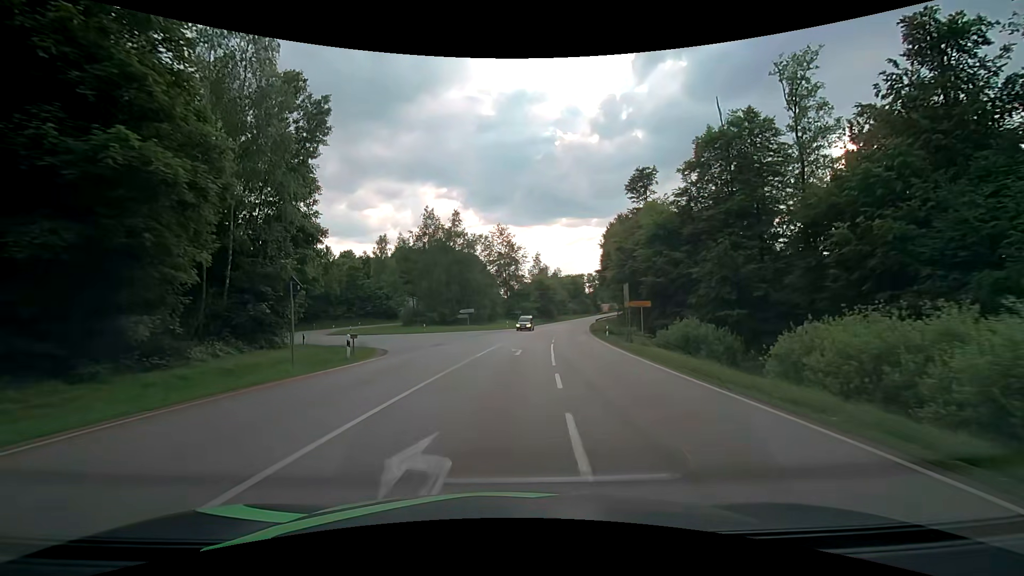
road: secondary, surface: asphalt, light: Day
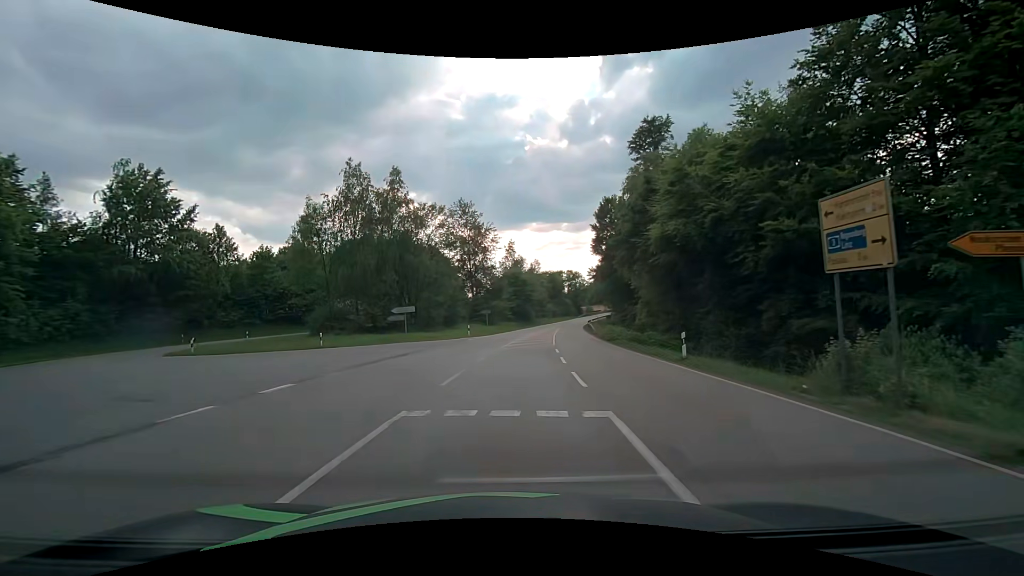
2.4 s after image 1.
(+0.6, +23.6) m; +3°
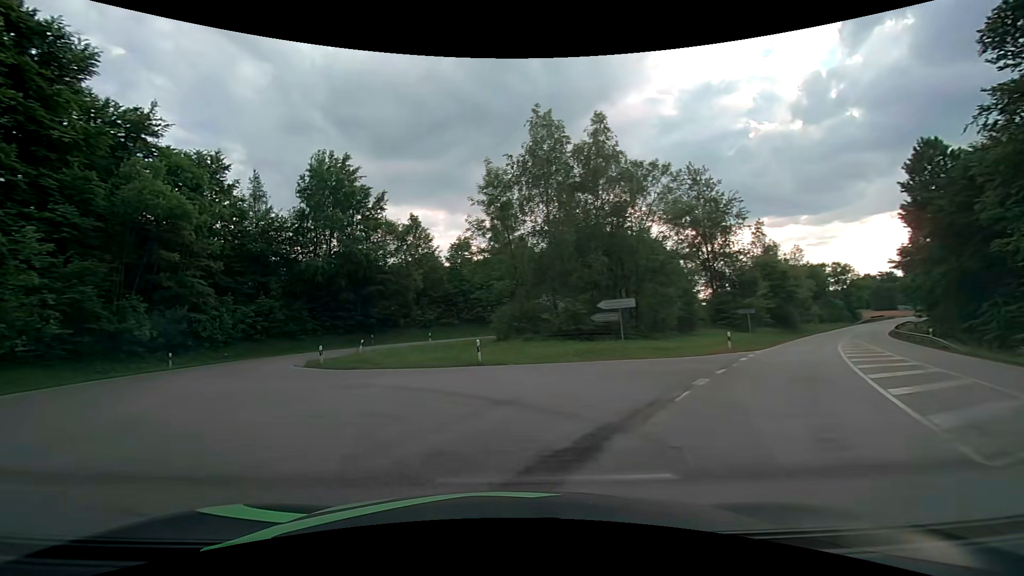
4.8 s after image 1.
(-2.1, +16.0) m; -24°
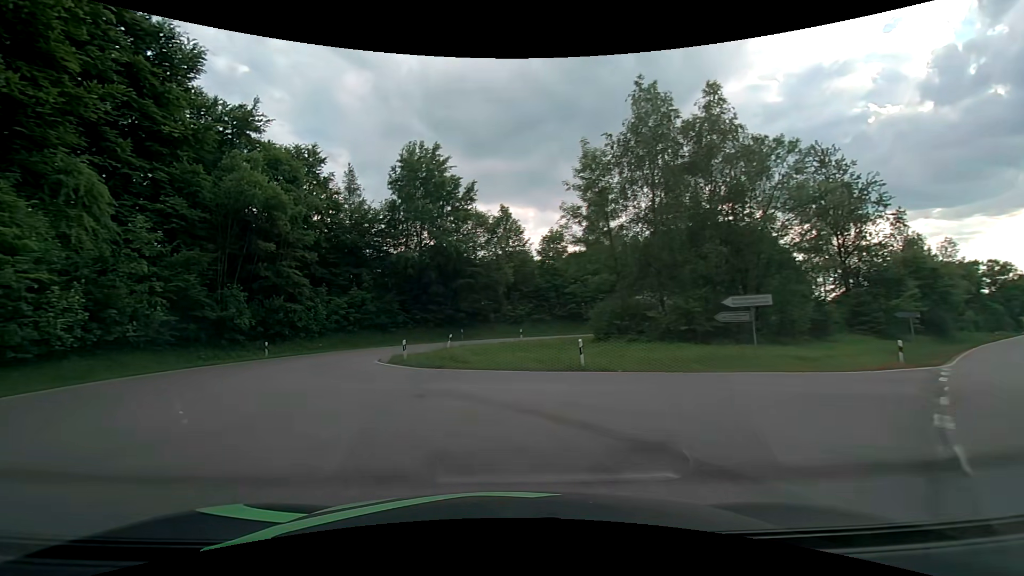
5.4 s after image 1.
(-0.3, +3.4) m; -11°
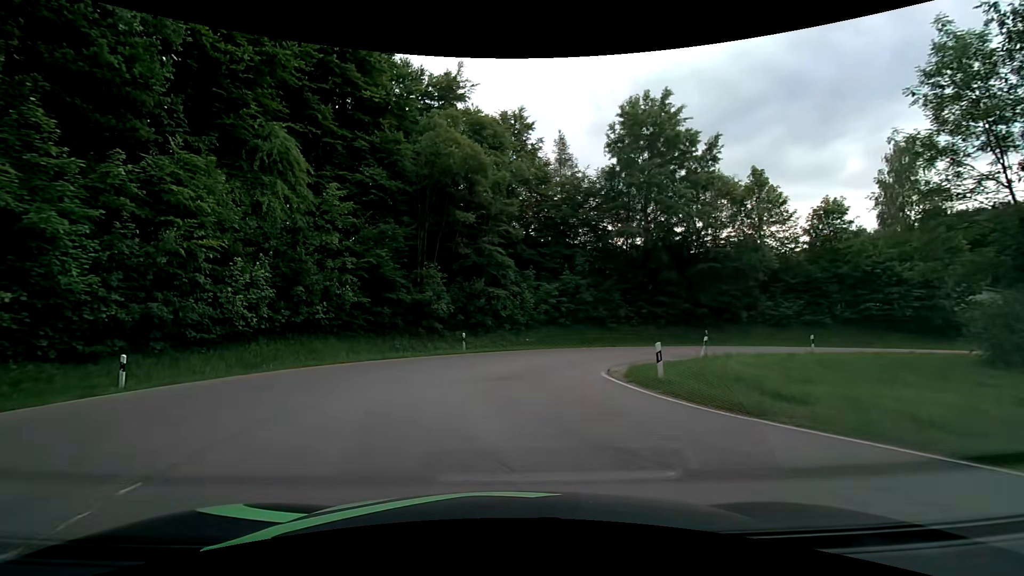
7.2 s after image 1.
(-2.3, +10.0) m; -23°
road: tertiary
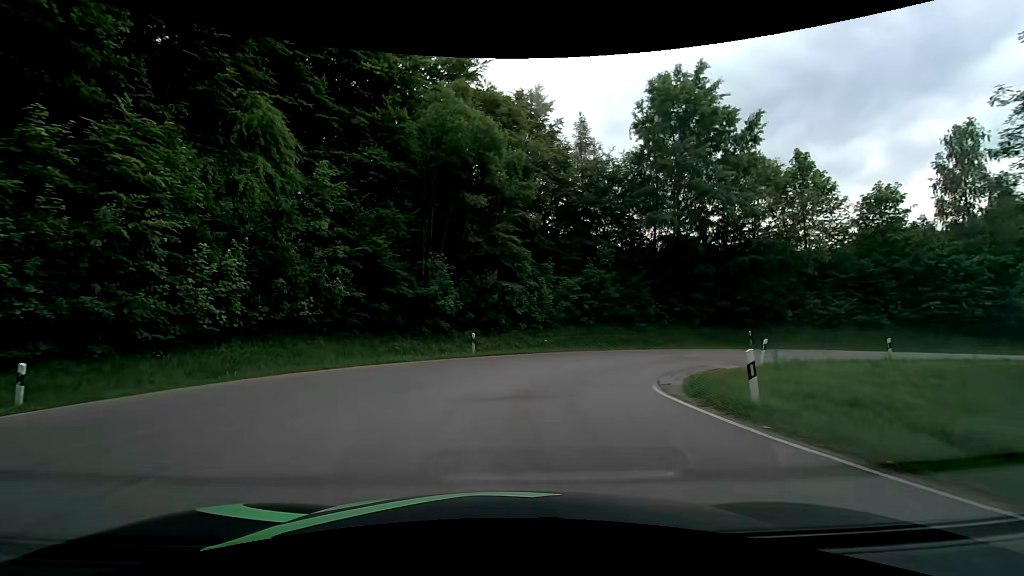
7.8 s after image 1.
(-0.1, +3.9) m; -1°
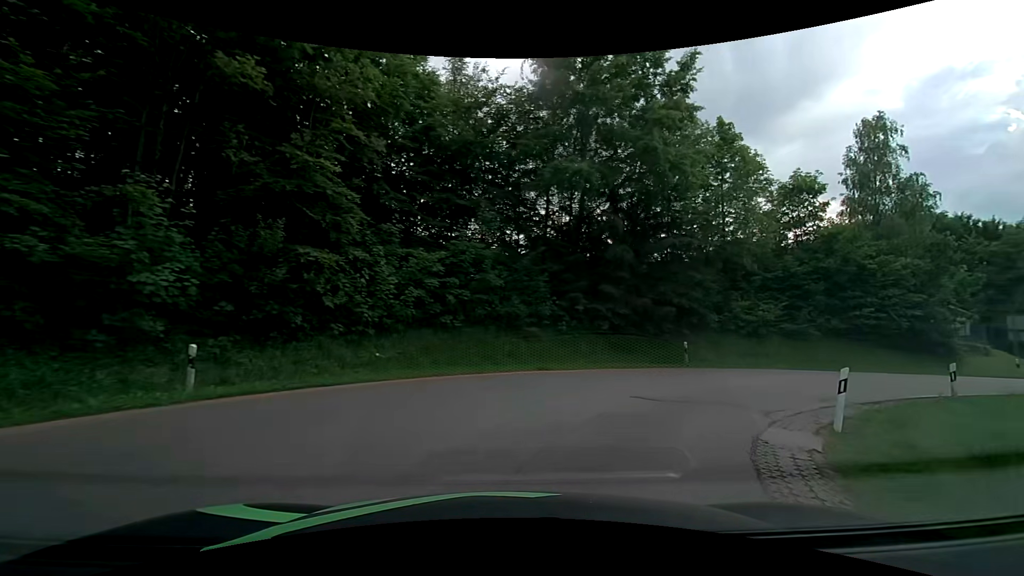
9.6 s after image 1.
(+1.0, +12.2) m; +16°
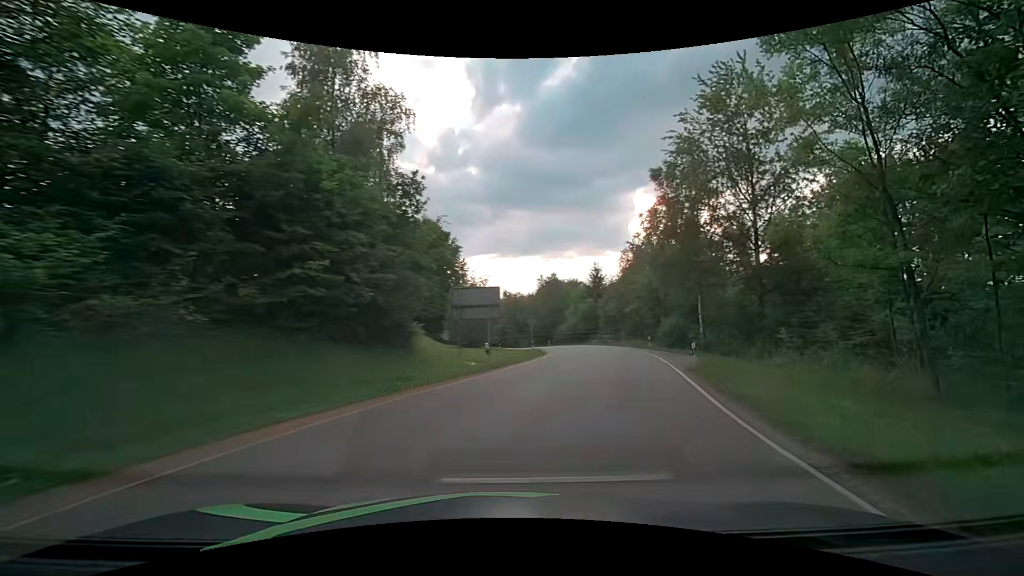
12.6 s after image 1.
(+9.7, +17.7) m; +60°
(+2, +10) (+4, +20) (+6, +29) (+8, +39) (+9, +49) (+9, +59) (+8, +69) (+7, +79) (+5, +89) (+2, +98) m
